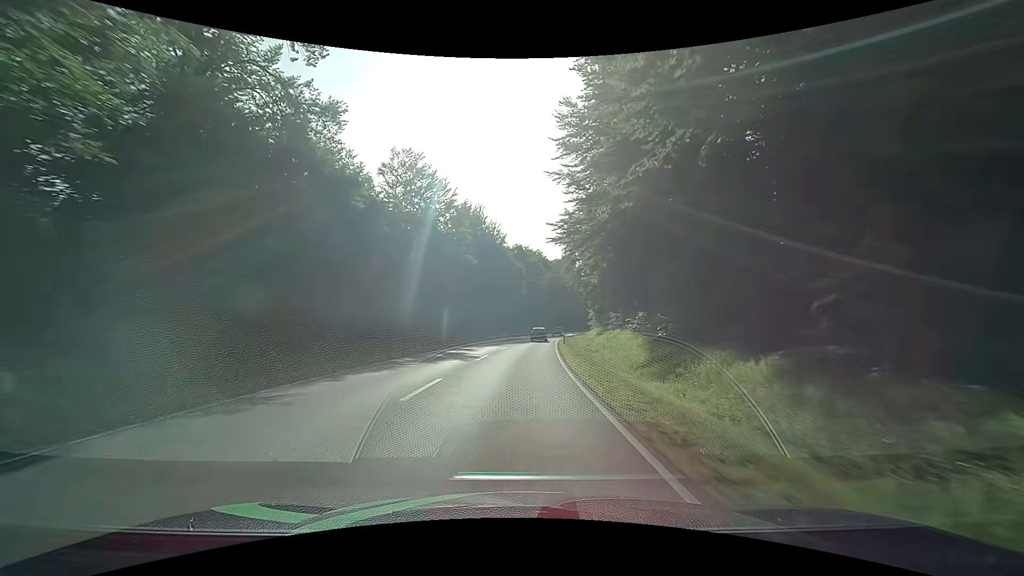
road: secondary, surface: asphalt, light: Day
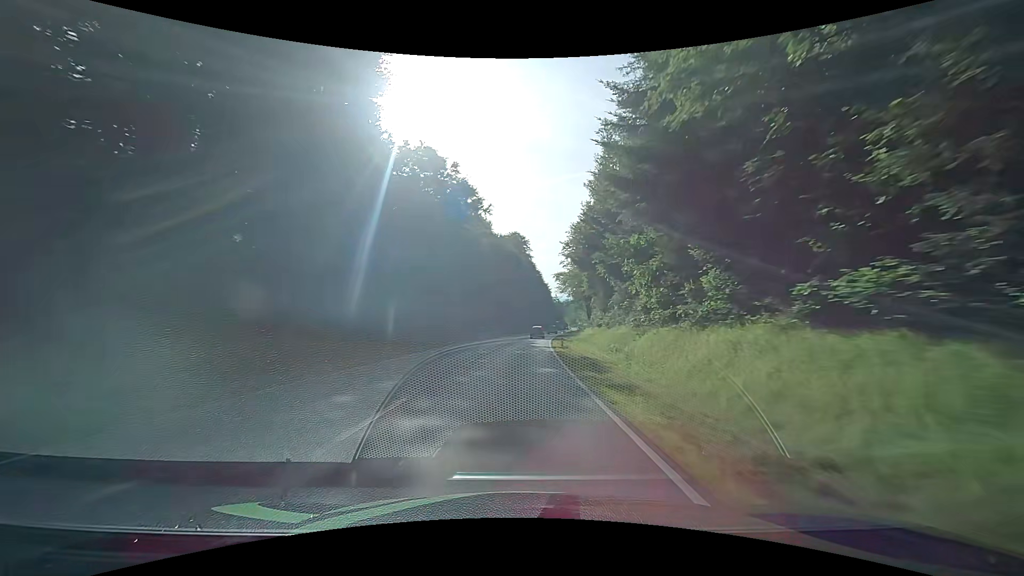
(+4.3, +63.4) m; +7°
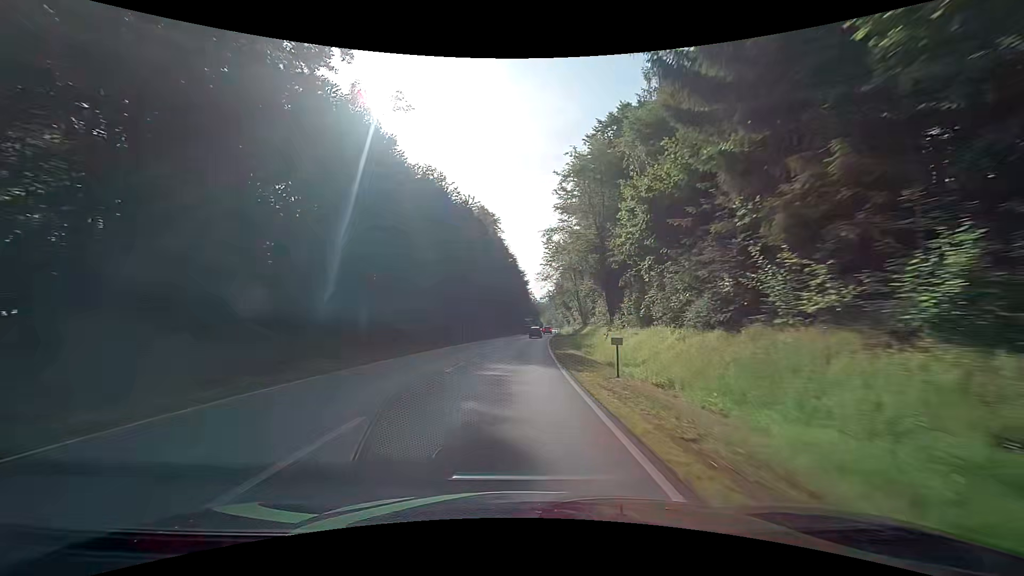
(+1.0, +37.5) m; +3°
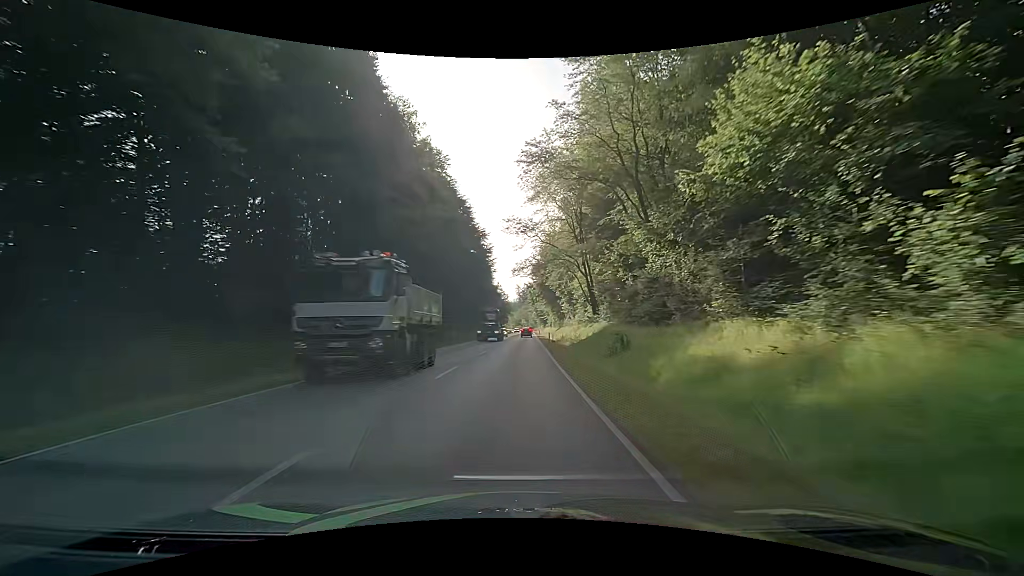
(+1.9, +49.7) m; +4°
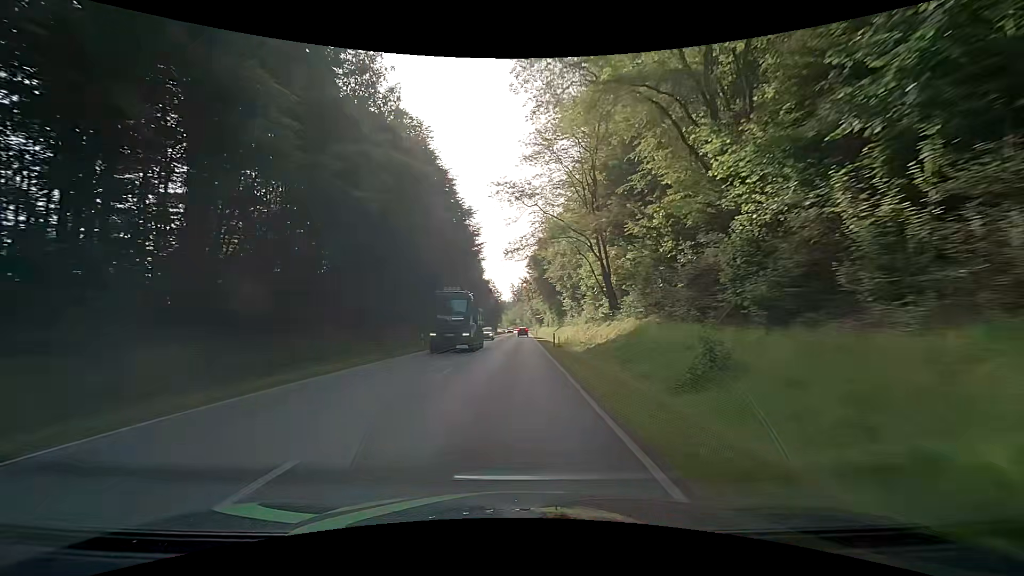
(+0.1, +12.4) m; +1°
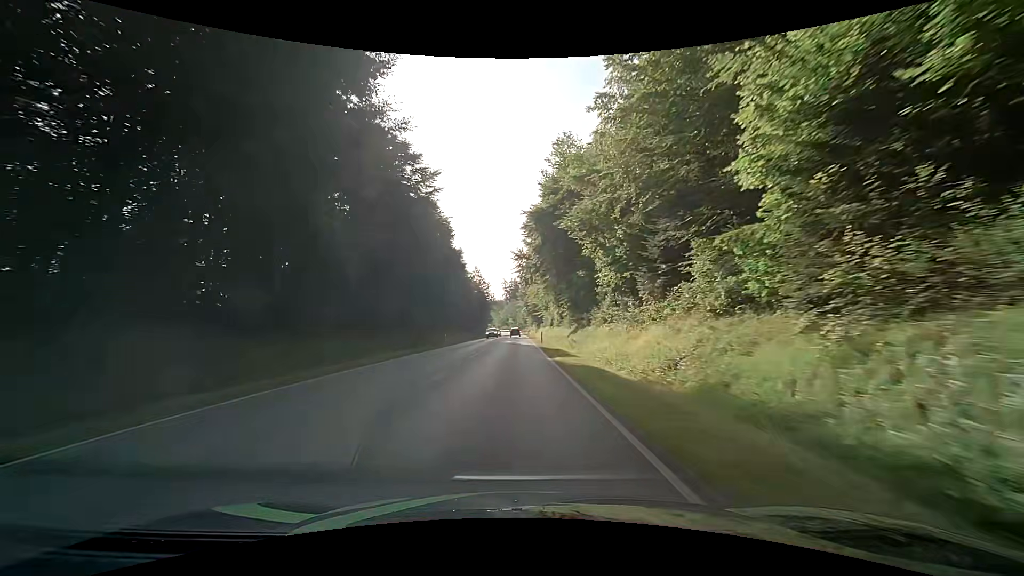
(+0.2, +37.2) m; 0°
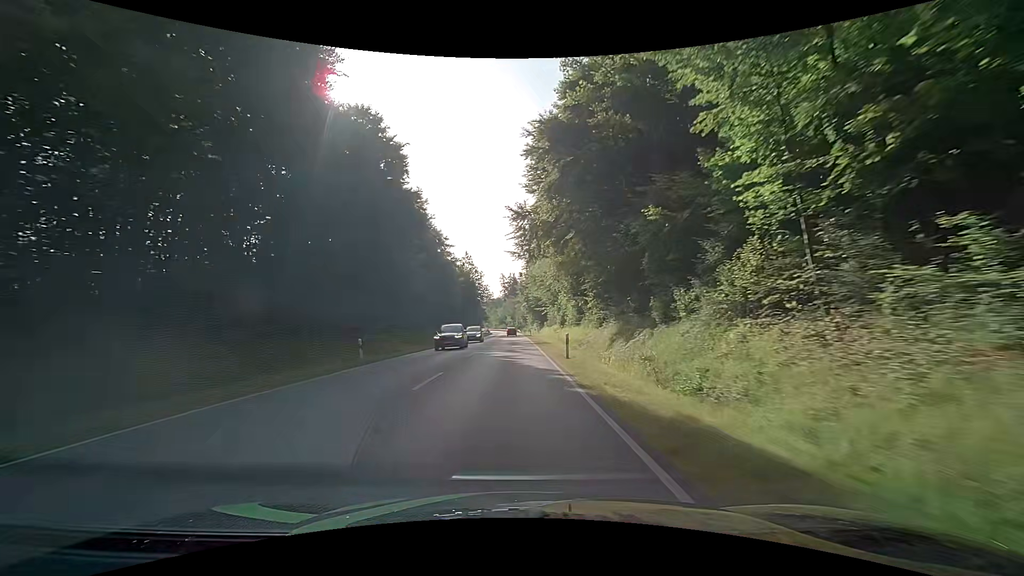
(+0.3, +24.8) m; +1°
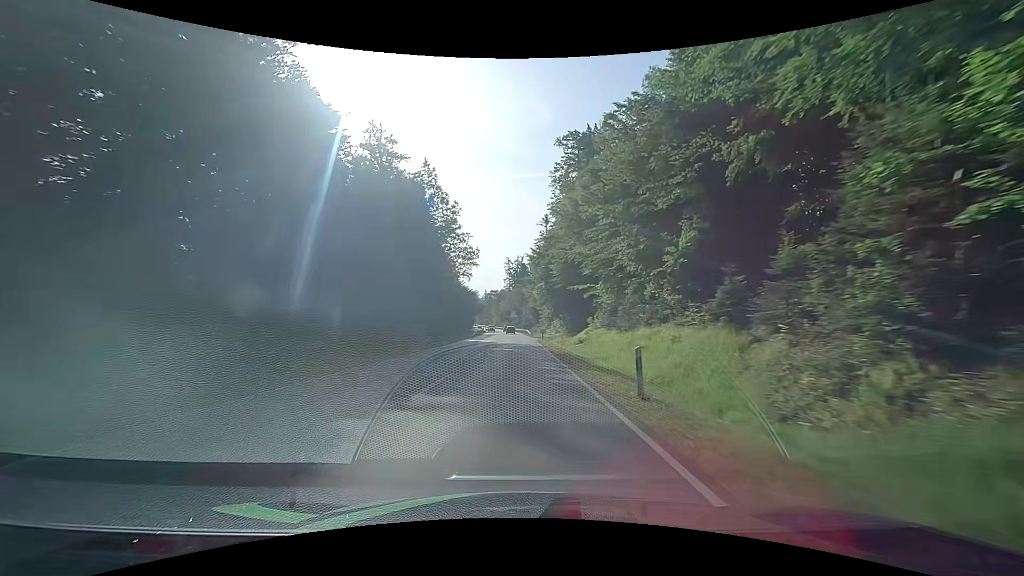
(-0.7, +61.5) m; -1°
(0, +10) (0, +20) (0, +30) (0, +40) (0, +50) (0, +60) (0, +70) (0, +80) (0, +90) (0, +100) m
